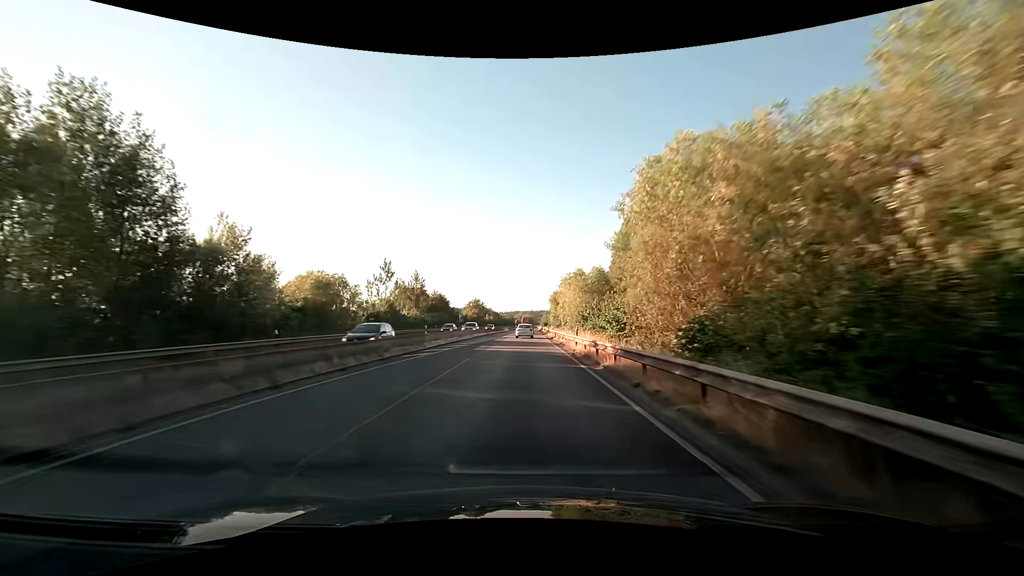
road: trunk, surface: asphalt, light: Day
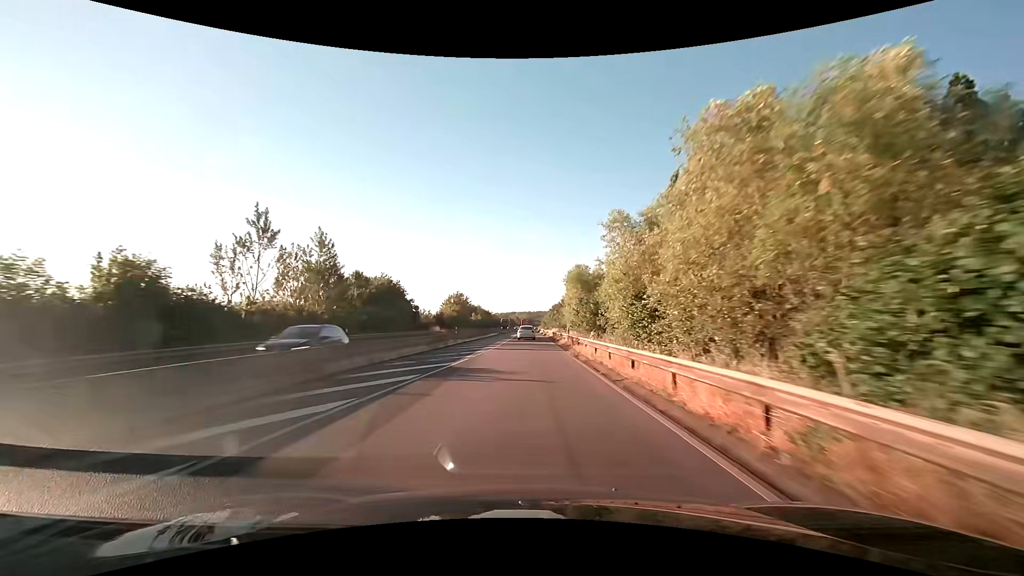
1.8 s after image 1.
(+0.1, +38.0) m; 0°
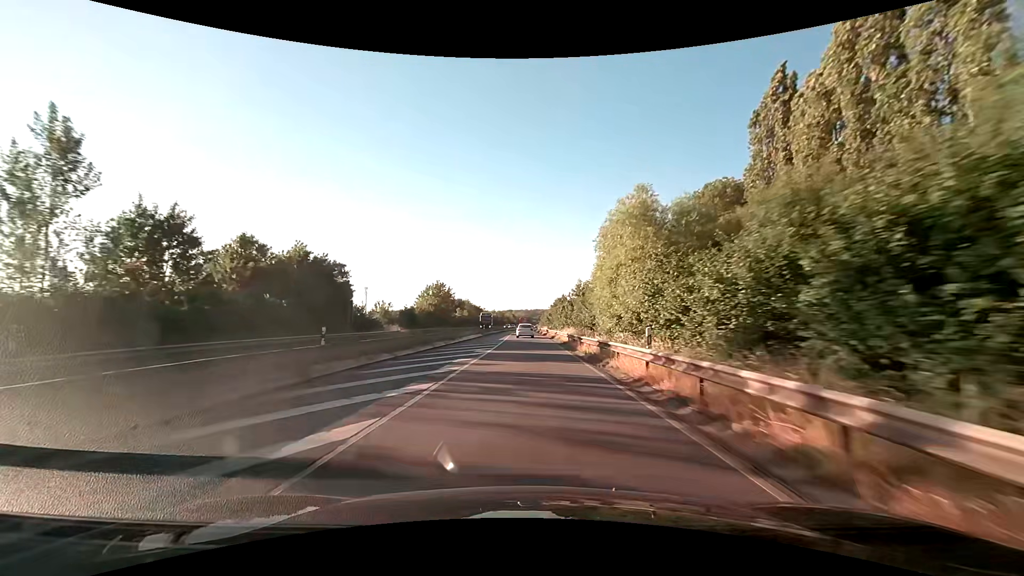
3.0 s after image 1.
(+0.1, +25.5) m; 0°
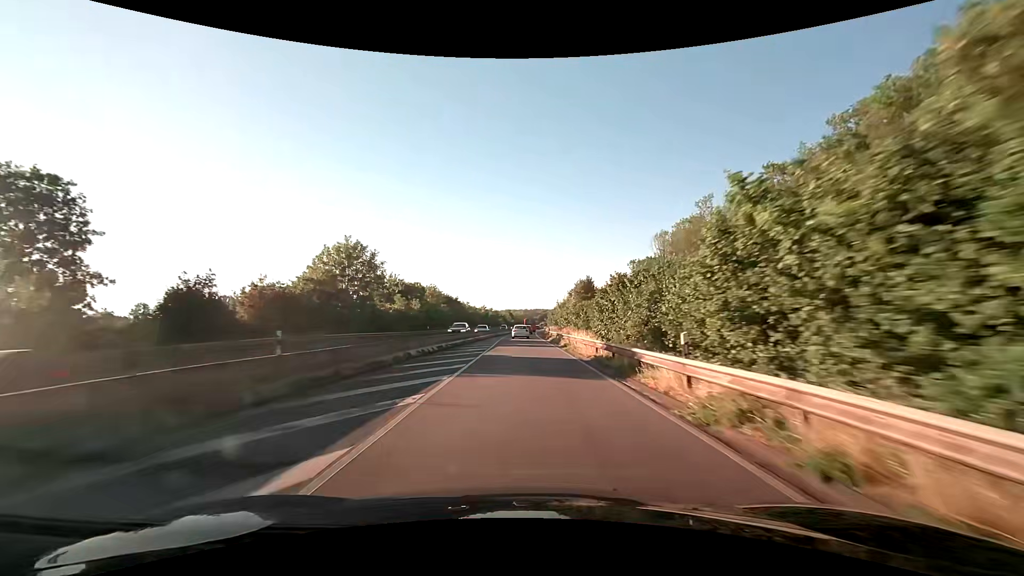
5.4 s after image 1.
(+0.1, +51.6) m; 0°
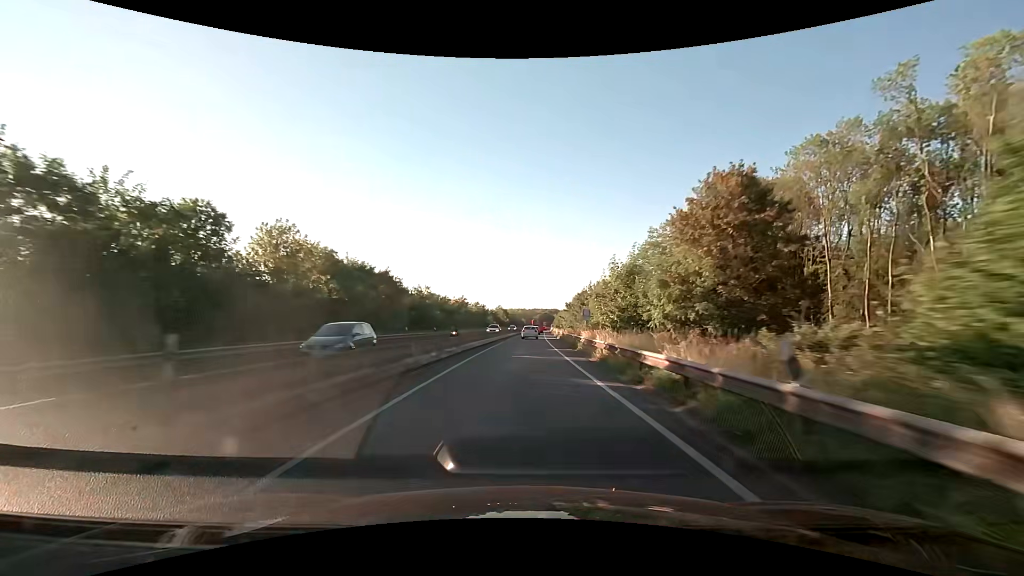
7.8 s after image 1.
(-0.1, +52.9) m; 0°
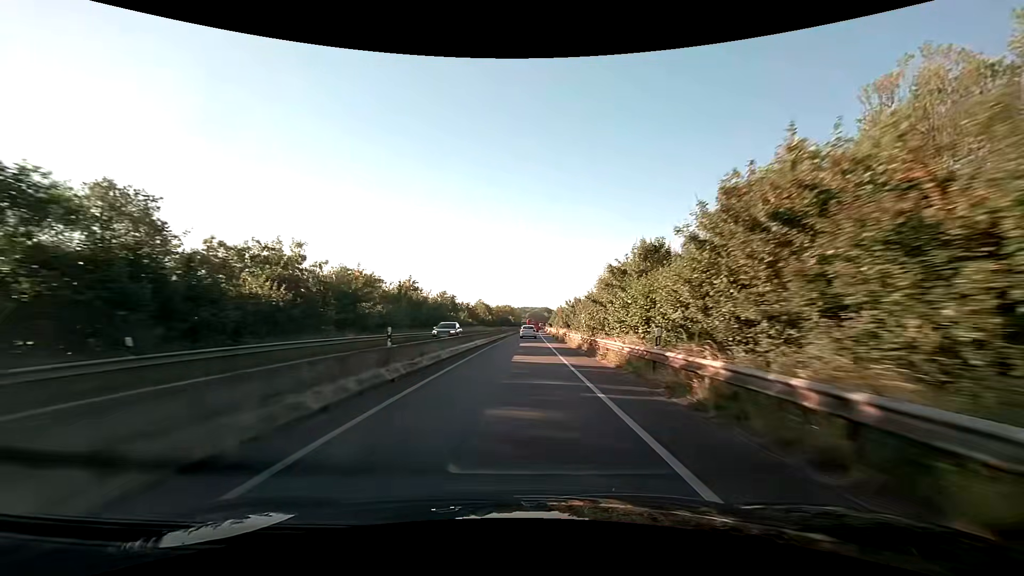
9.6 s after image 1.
(+0.5, +40.7) m; +1°
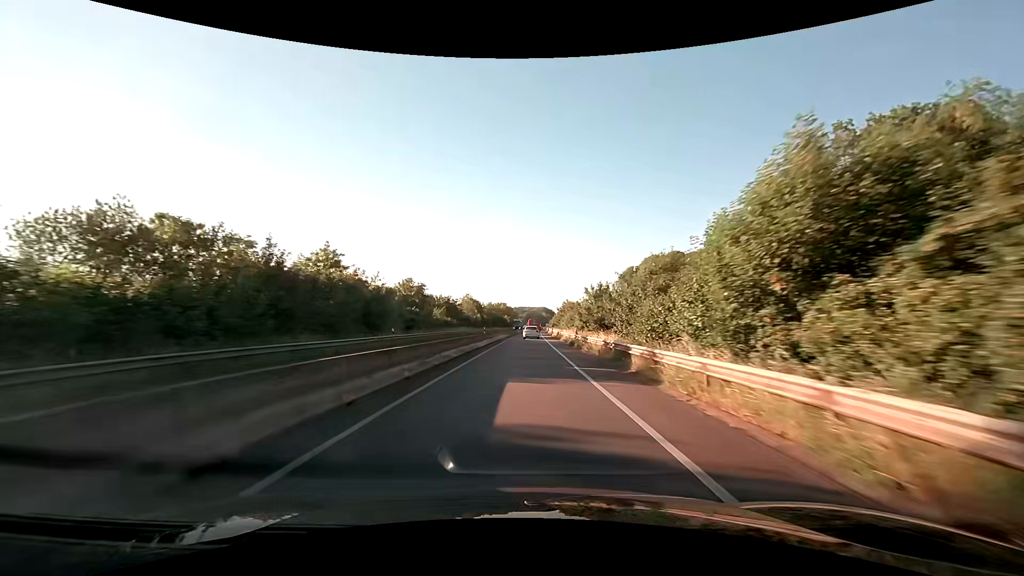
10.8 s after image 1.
(0.0, +27.6) m; 0°
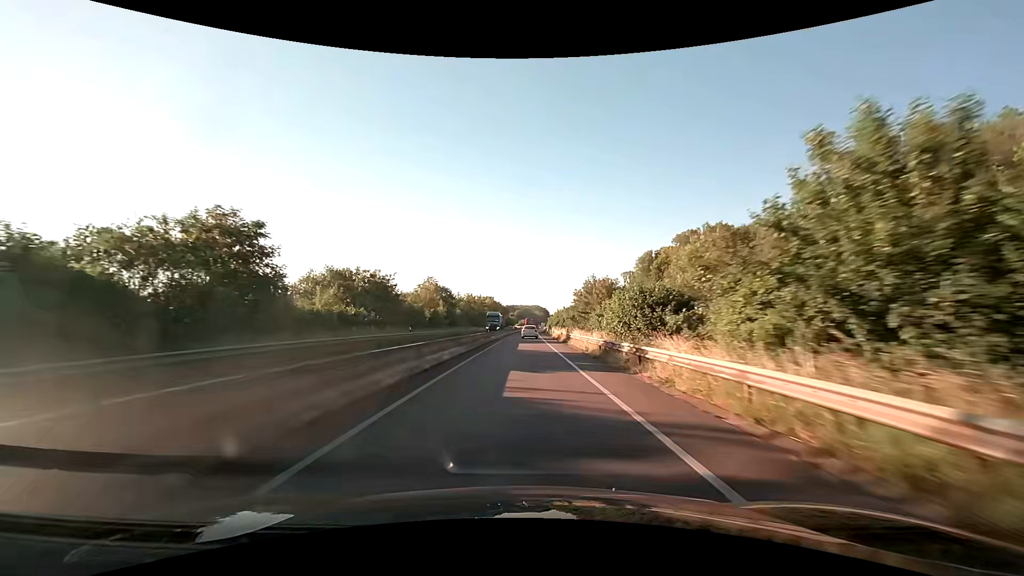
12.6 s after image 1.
(+0.3, +41.9) m; +1°
(0, +10) (0, +20) (0, +30) (0, +40) (0, +50) (+1, +60) (+1, +70) (+1, +80) (+1, +90) (+1, +100) m
